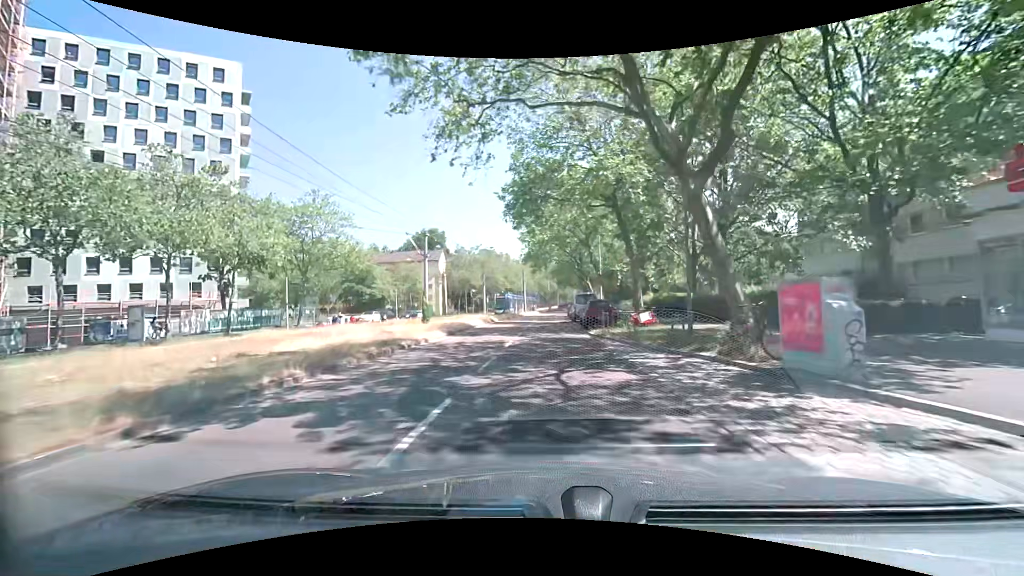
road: tertiary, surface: asphalt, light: Day
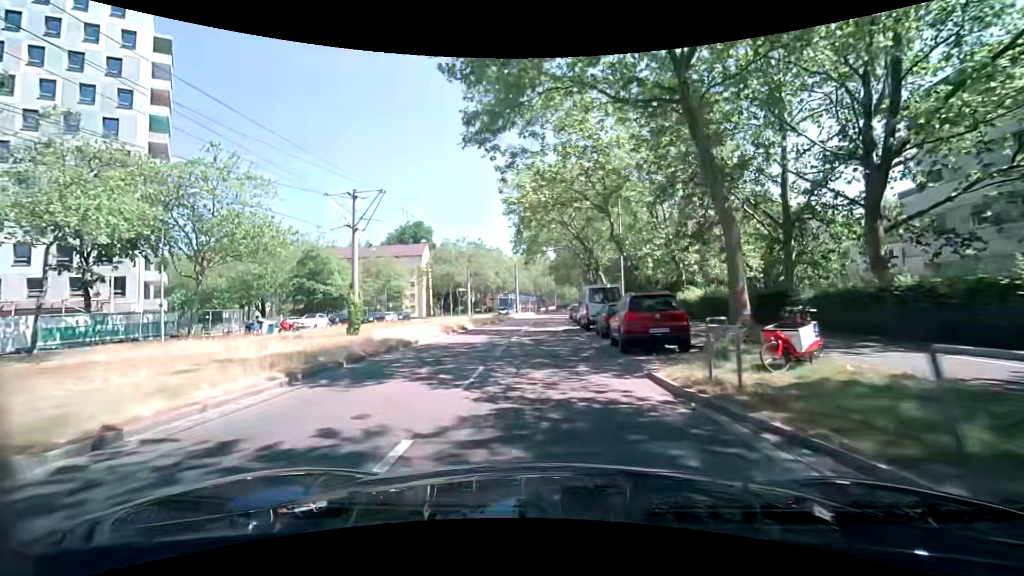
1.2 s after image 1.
(+0.1, +14.2) m; +2°
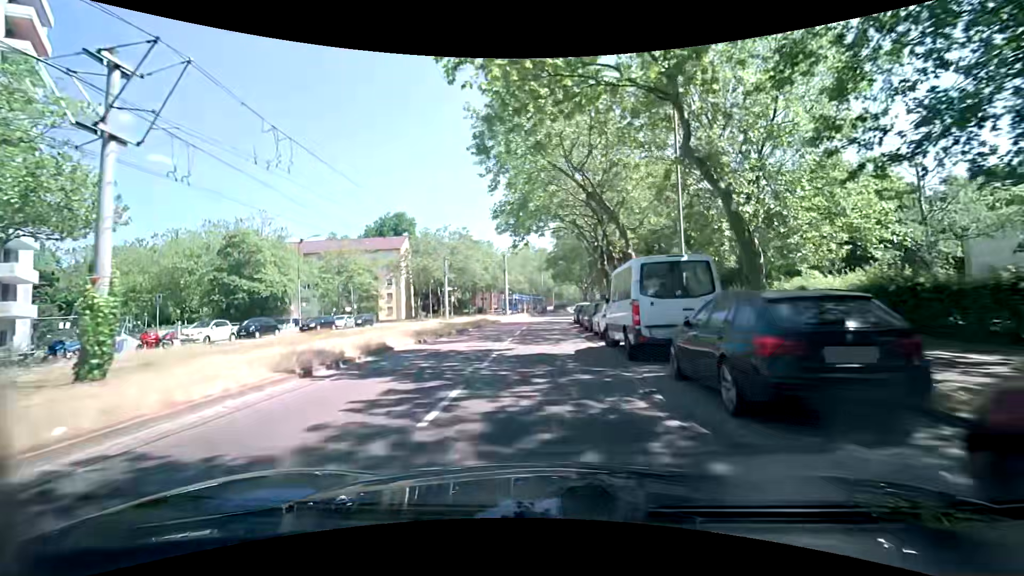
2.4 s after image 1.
(-0.2, +14.3) m; 0°
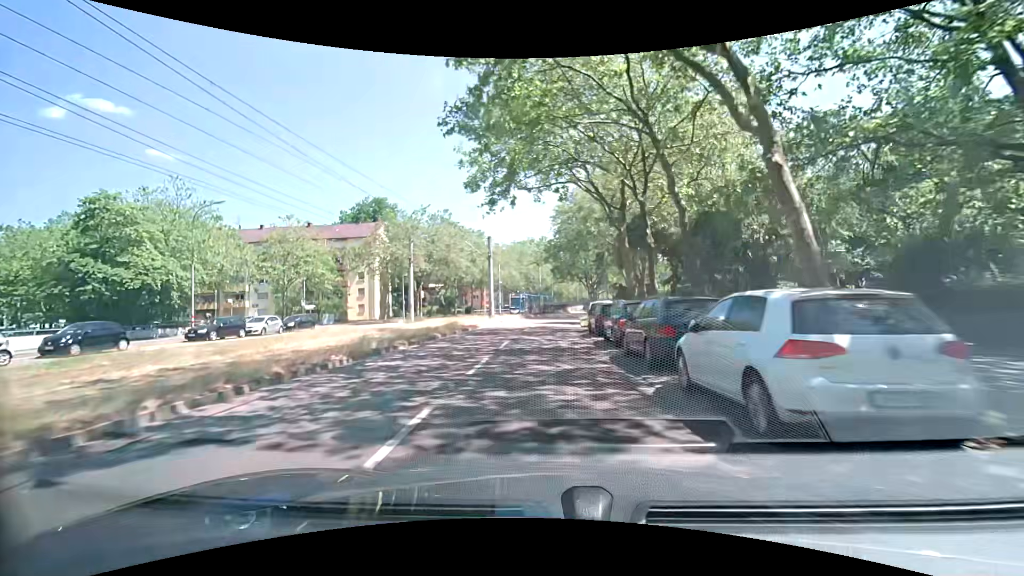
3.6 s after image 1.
(-0.1, +14.5) m; 0°
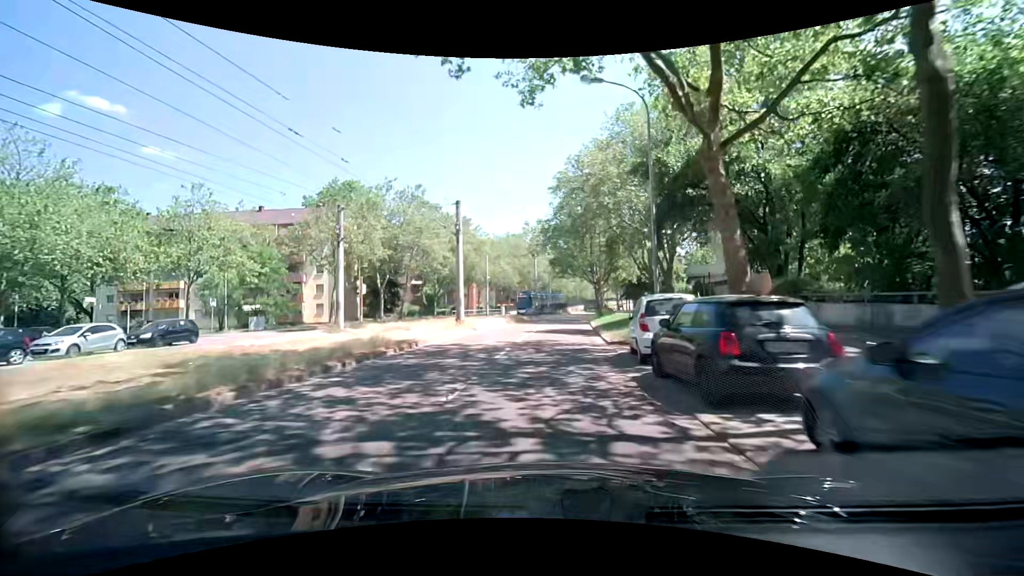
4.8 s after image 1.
(+0.1, +14.6) m; 0°
(0, +10) (+1, +20) (+1, +30) (+2, +40) (+3, +50) (+4, +60) (+5, +70) (+7, +80) (+8, +90) (+10, +99) m
